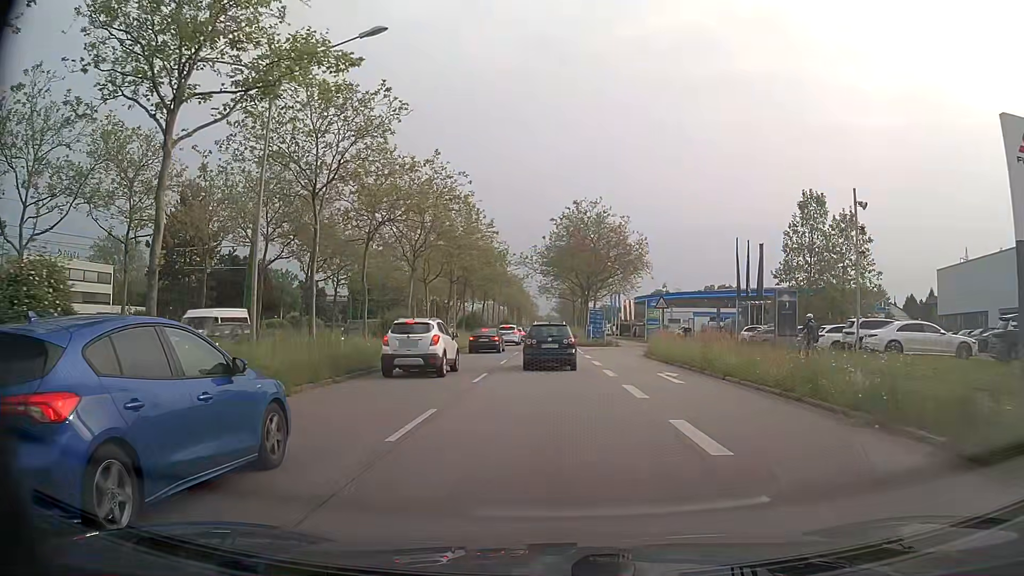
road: primary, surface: asphalt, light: Day
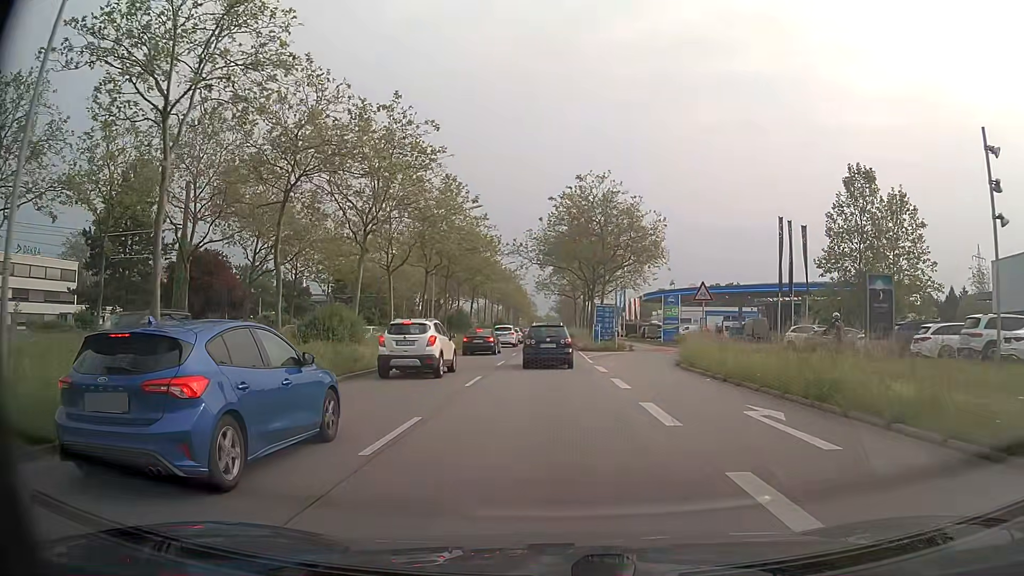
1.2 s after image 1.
(+0.1, +9.9) m; +1°
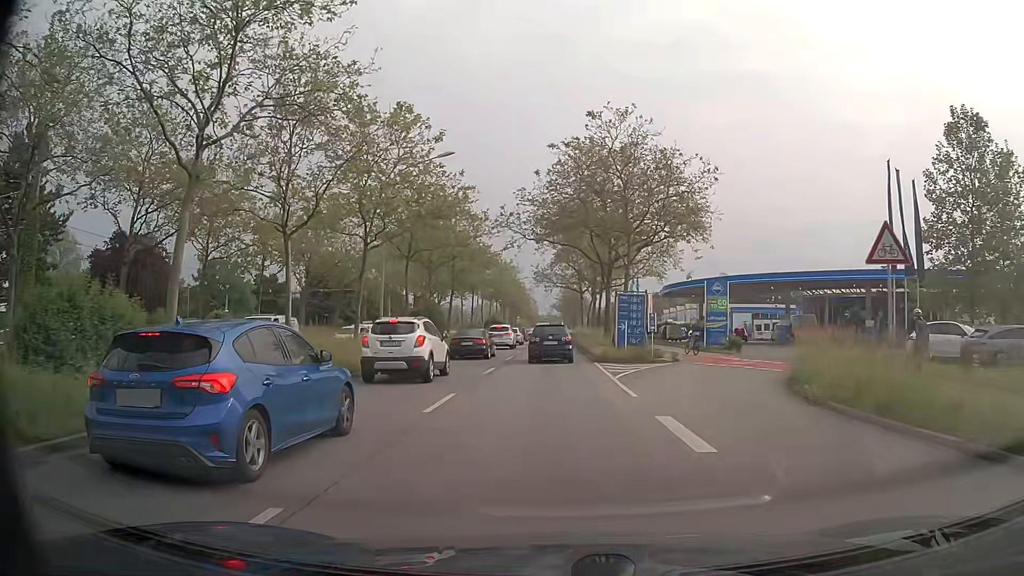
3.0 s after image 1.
(-0.1, +14.4) m; 0°
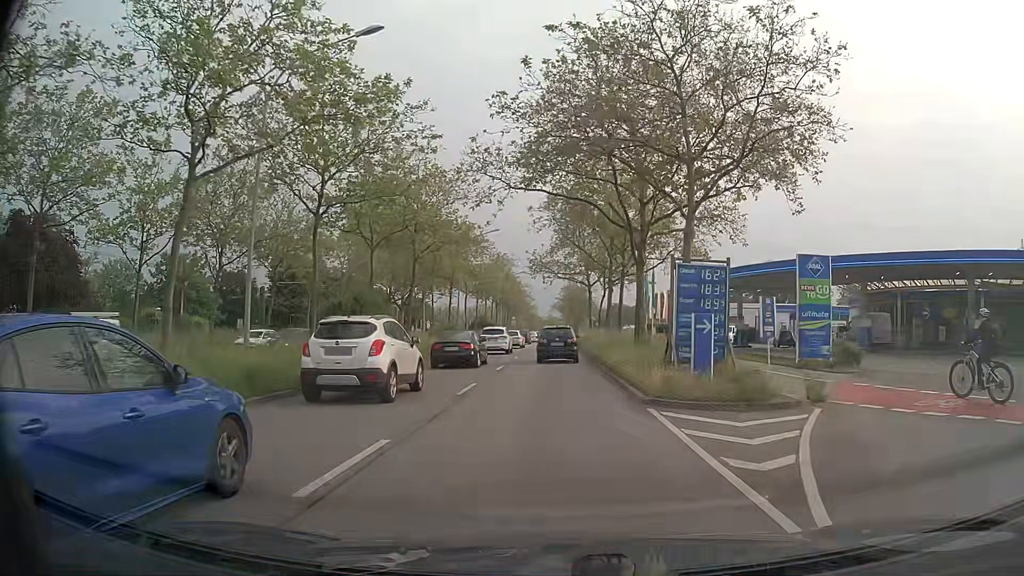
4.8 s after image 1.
(0.0, +15.0) m; 0°
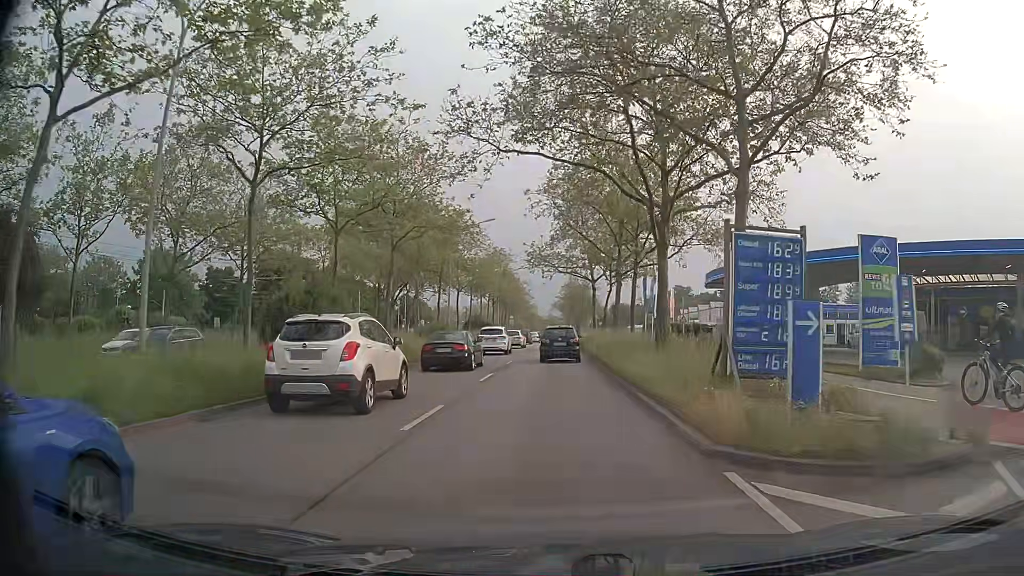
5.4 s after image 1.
(0.0, +5.3) m; 0°
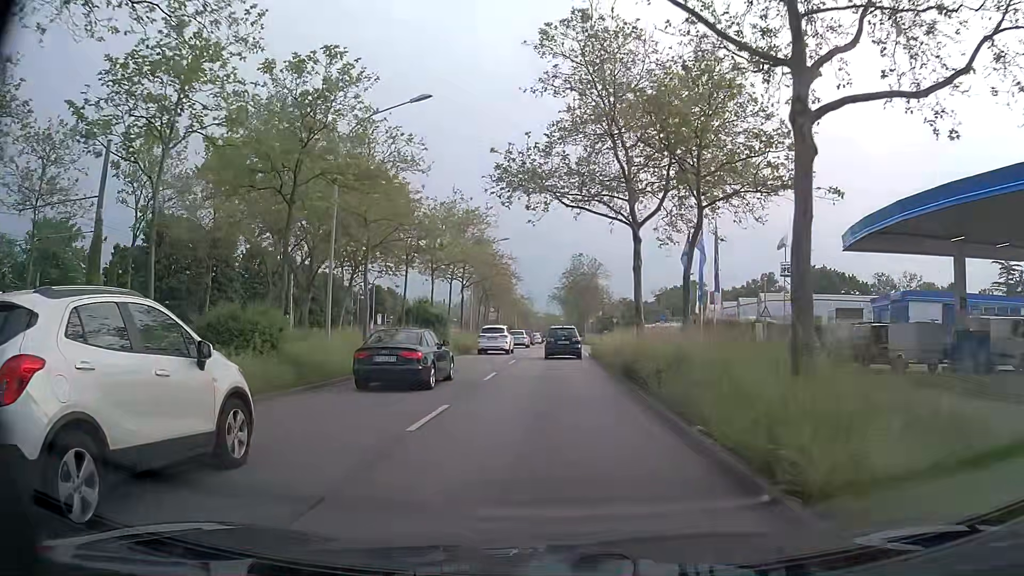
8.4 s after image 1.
(-0.1, +27.6) m; 0°
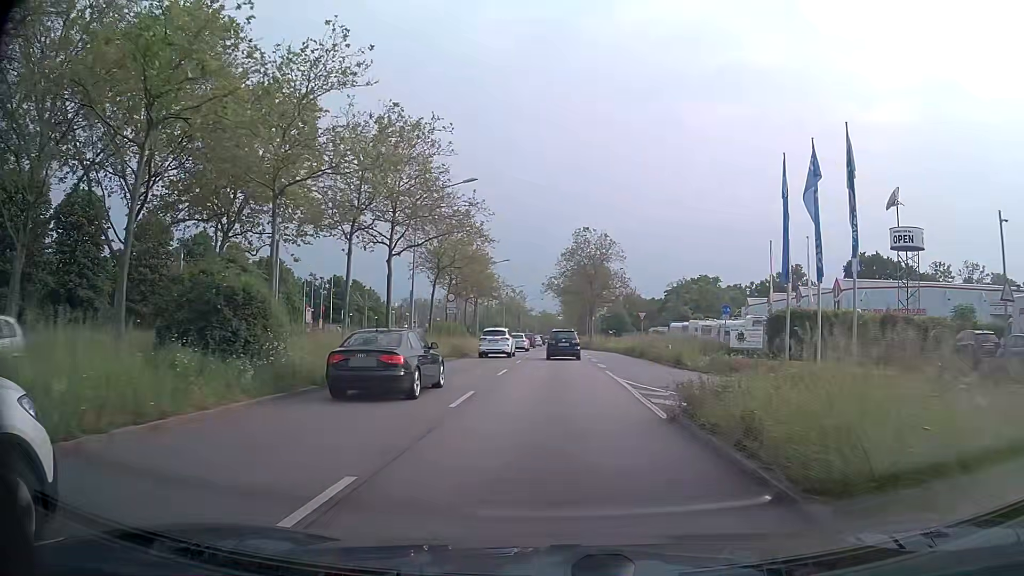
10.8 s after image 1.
(0.0, +24.8) m; 0°
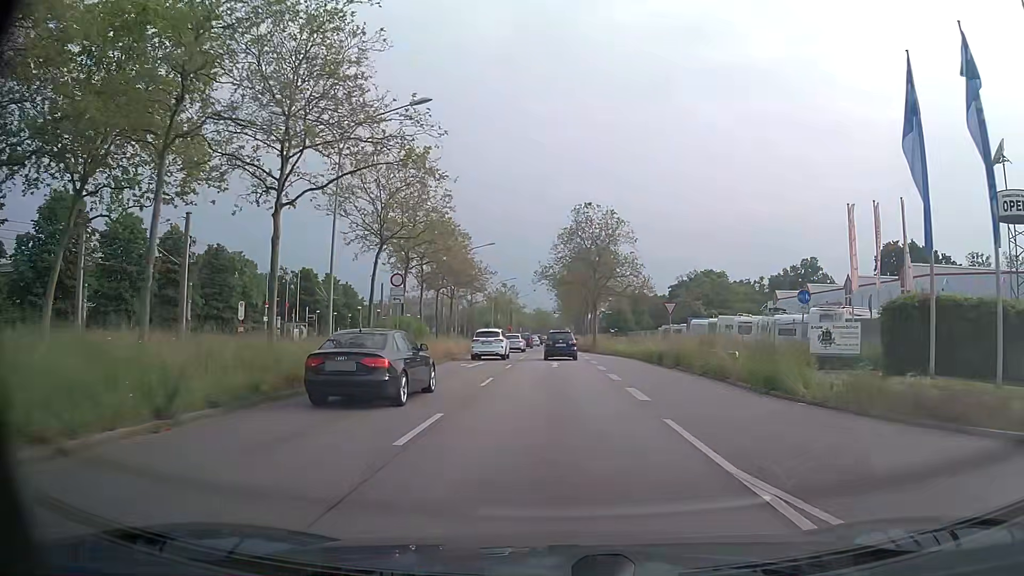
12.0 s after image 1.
(+0.1, +13.4) m; 0°
